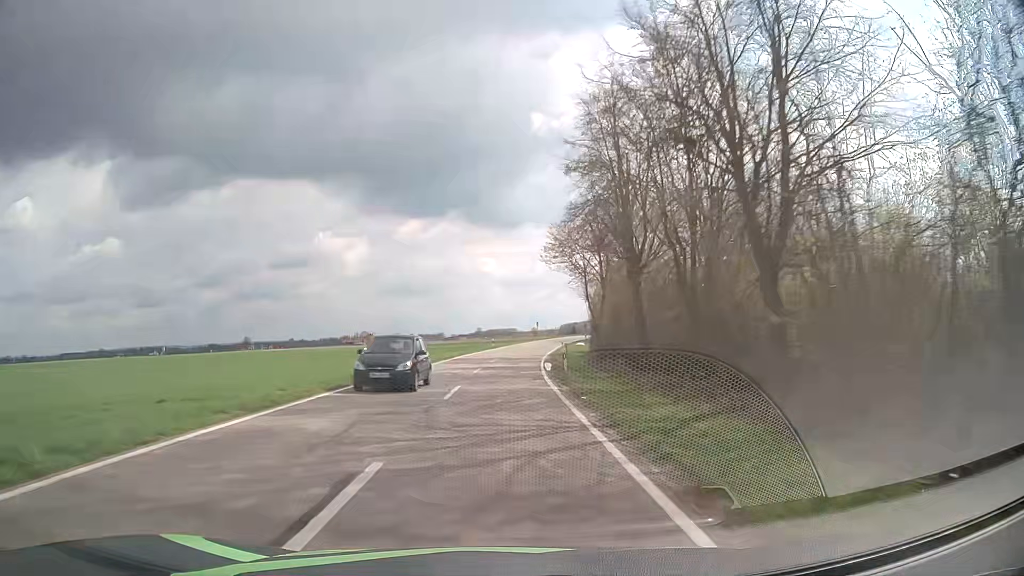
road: tertiary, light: Day
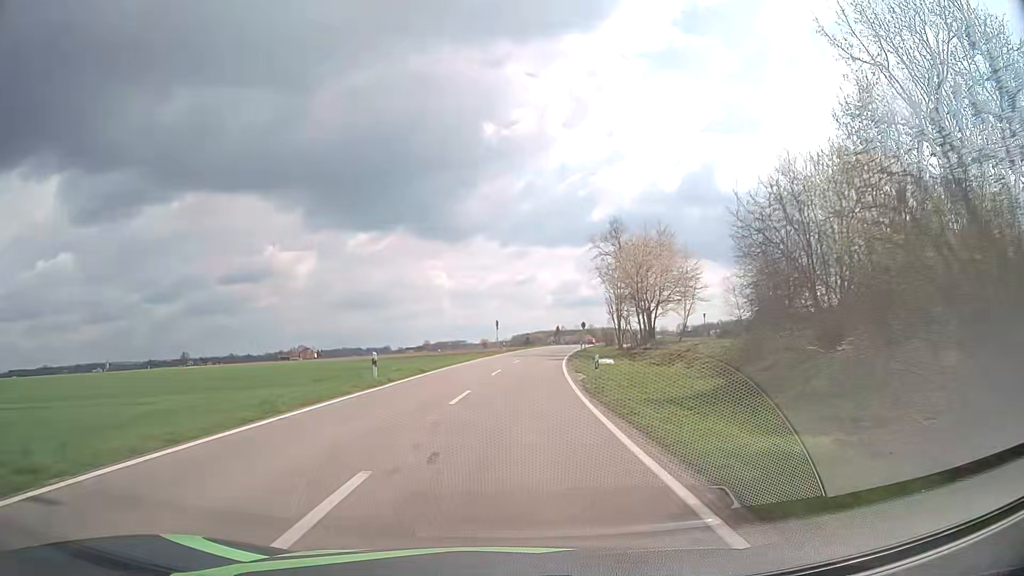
(+0.9, +49.3) m; +4°
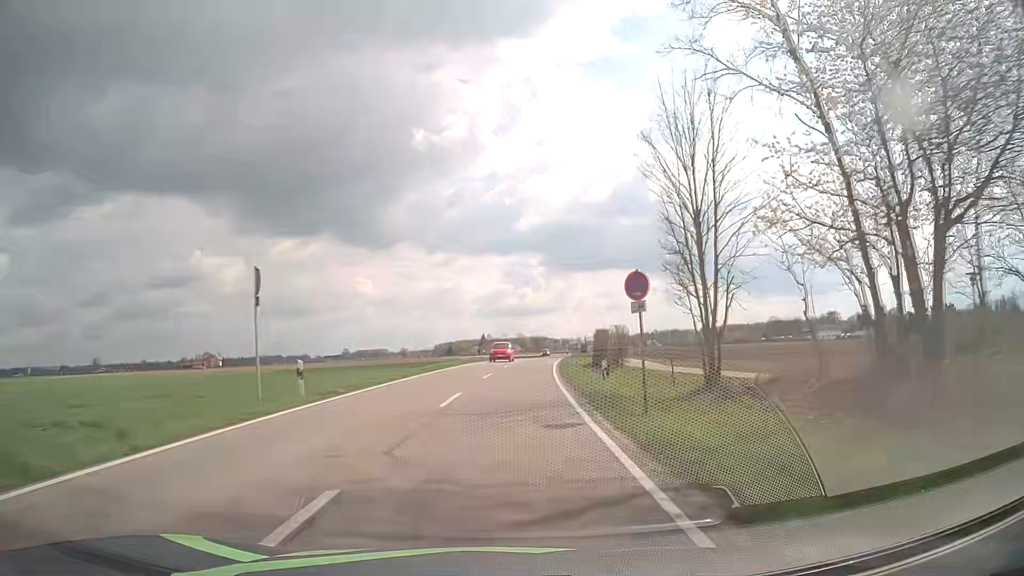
(+2.7, +49.0) m; +6°
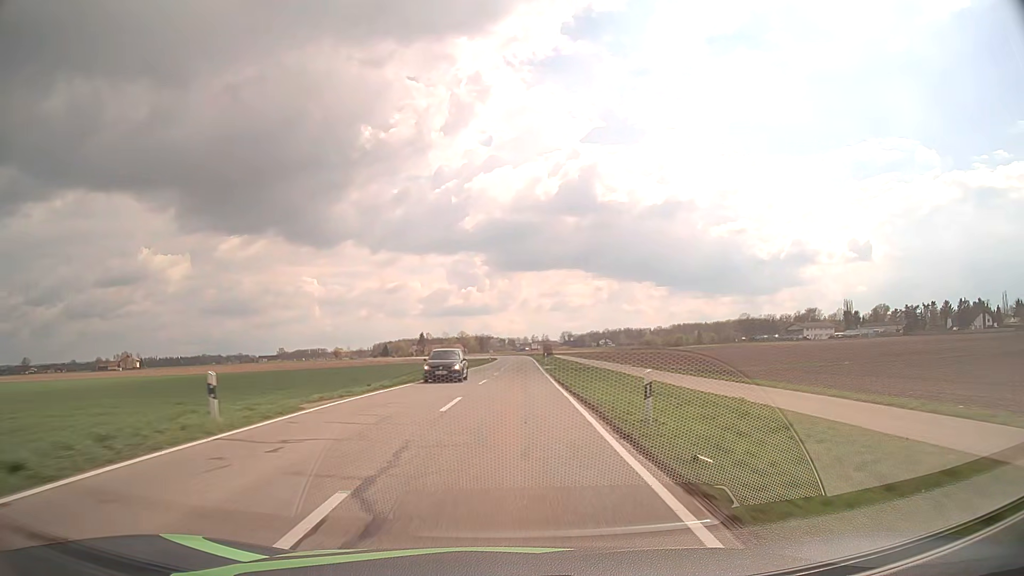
(+2.0, +48.9) m; +4°
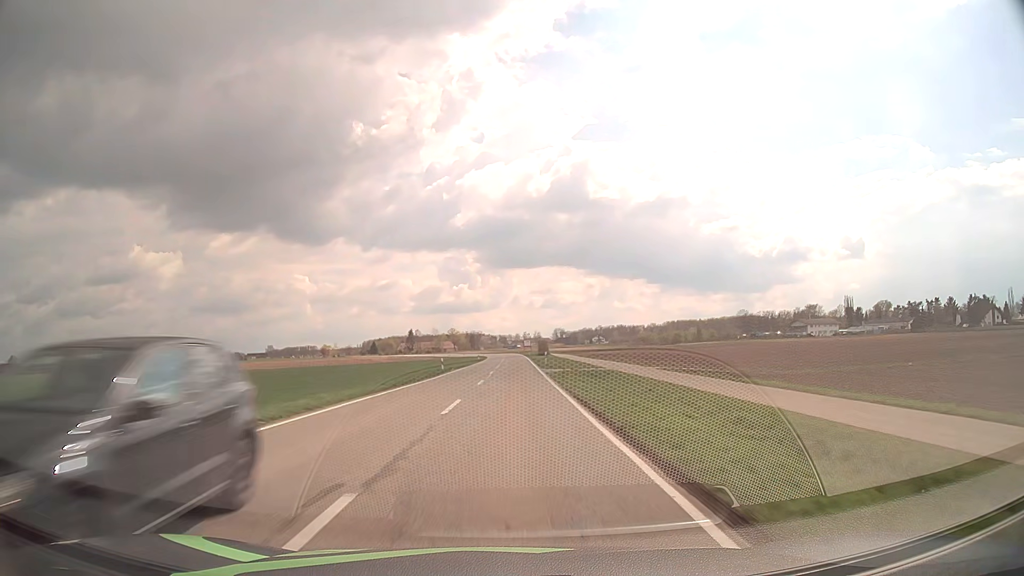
(+0.1, +12.3) m; +1°
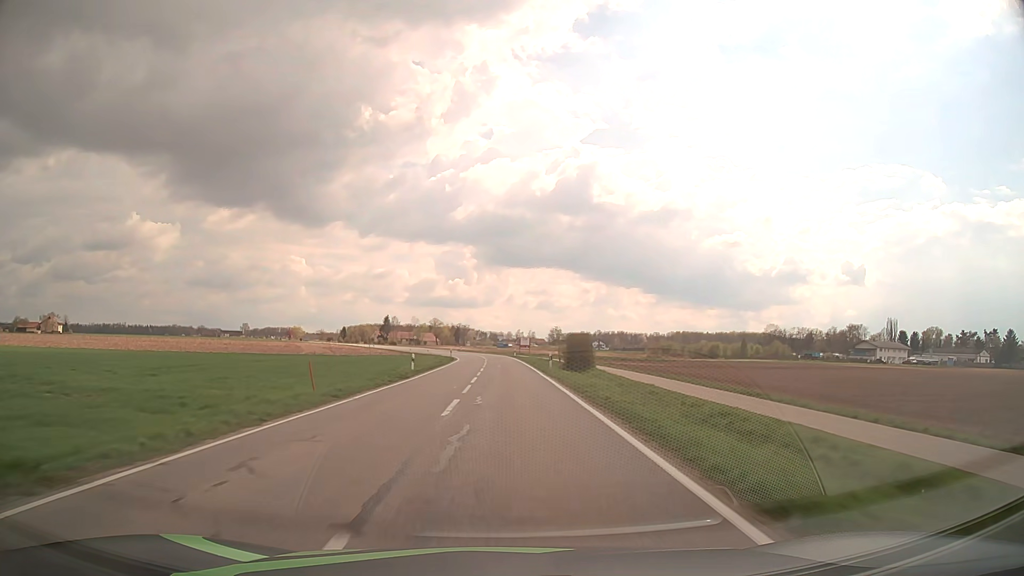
(+0.6, +62.8) m; +1°
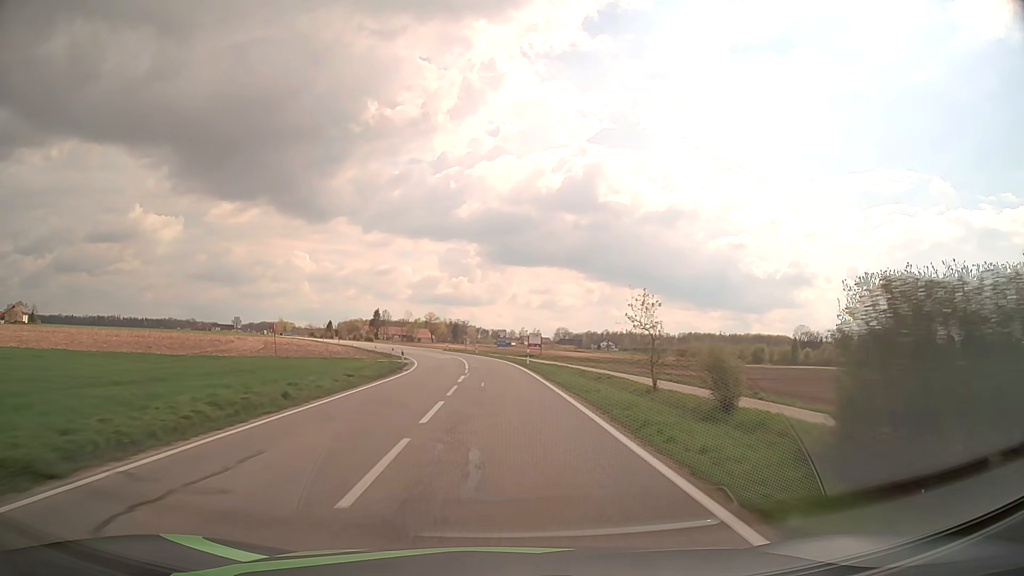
(+0.1, +38.3) m; 0°
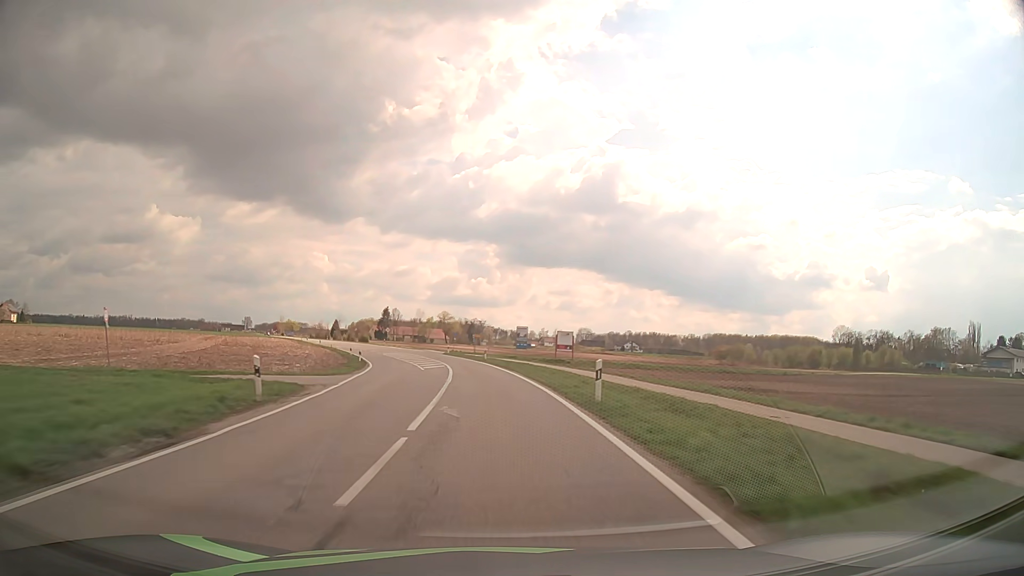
(-0.2, +25.6) m; -1°
(0, +10) (0, +20) (-1, +30) (-2, +40) (-4, +50) (-5, +60) (-8, +69) (-10, +79) (-14, +88) (-17, +98) m
